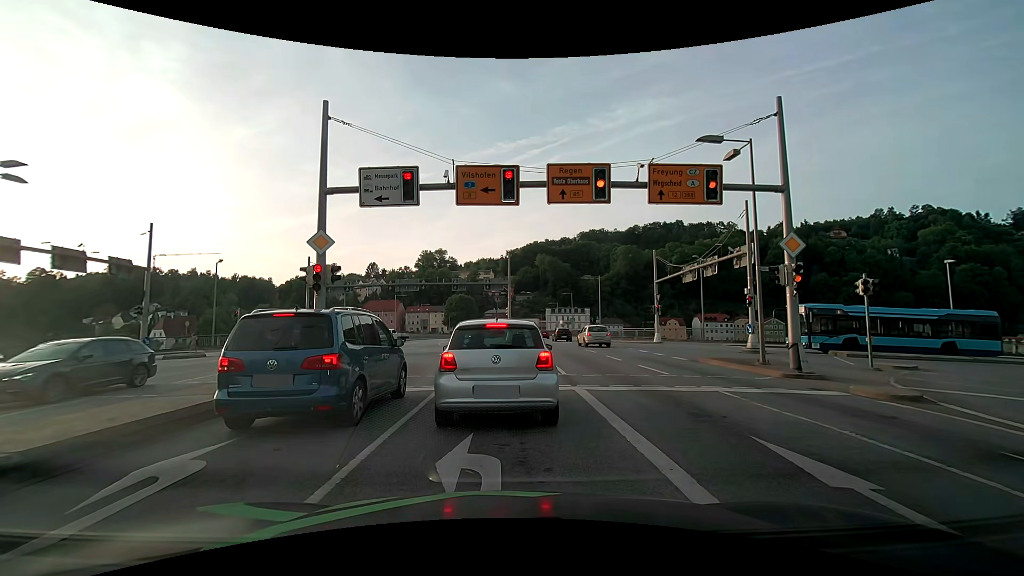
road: primary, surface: asphalt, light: Day
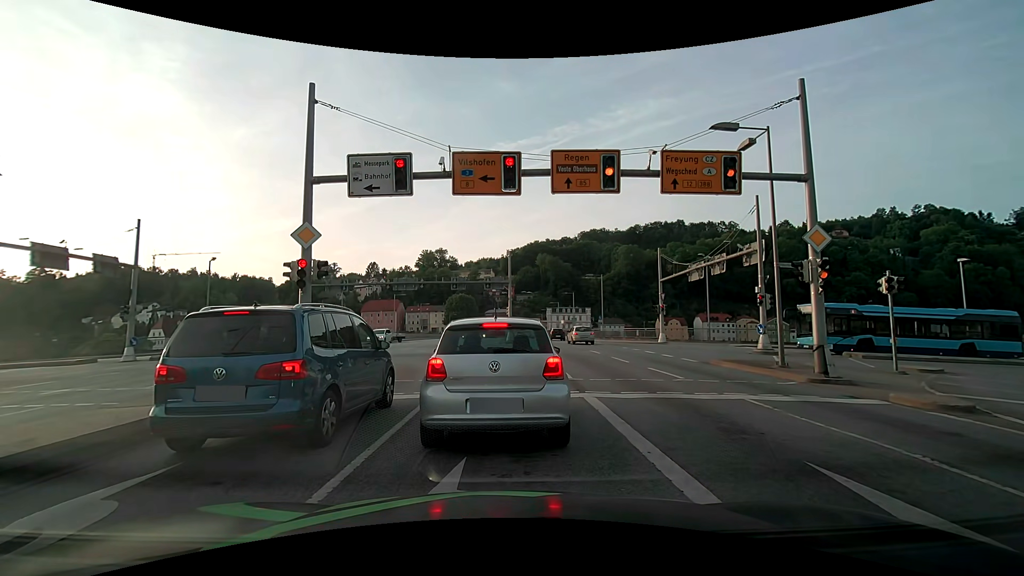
(0.0, +1.1) m; +1°
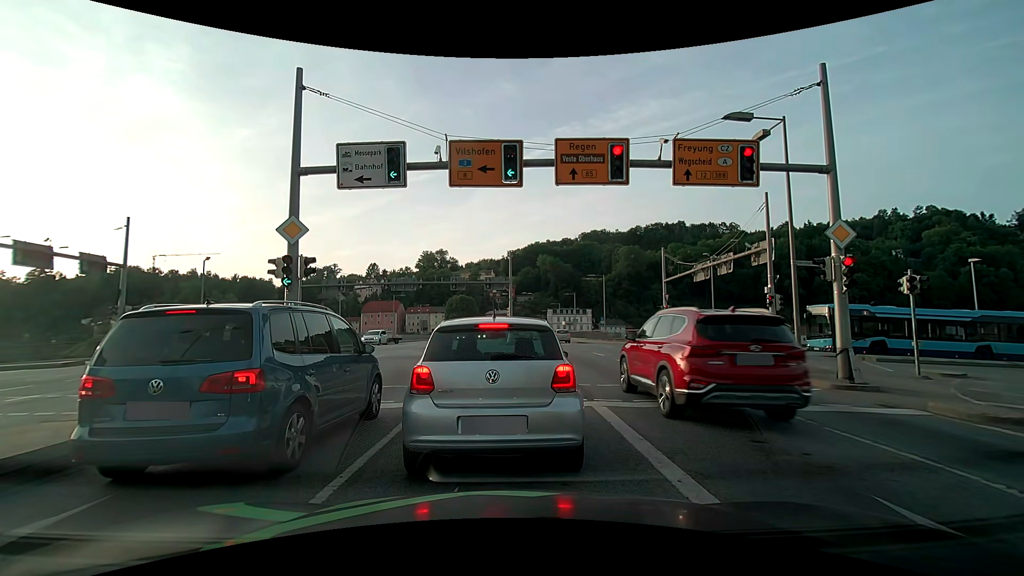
(0.0, +0.8) m; 0°
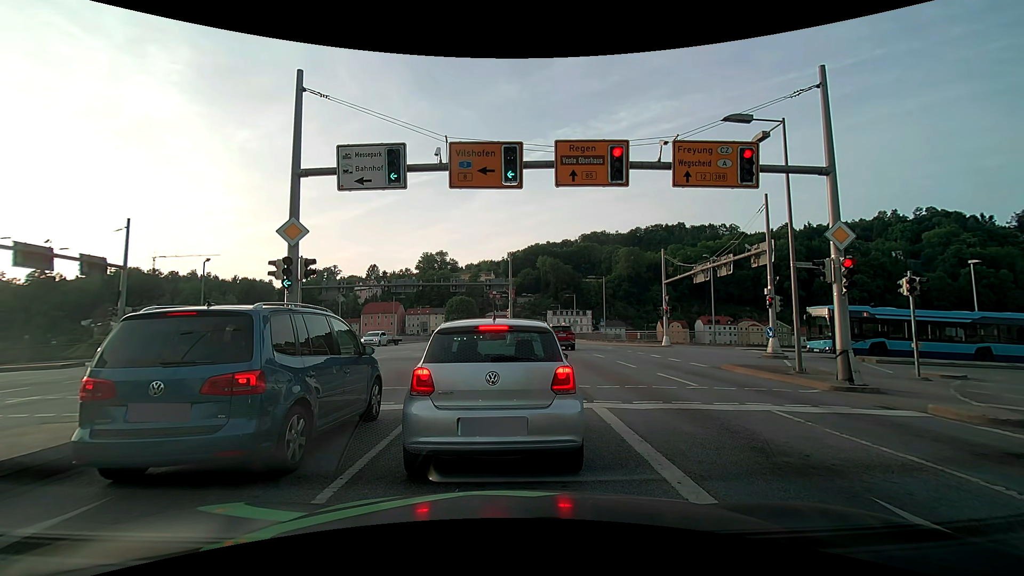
(0.0, +0.1) m; 0°
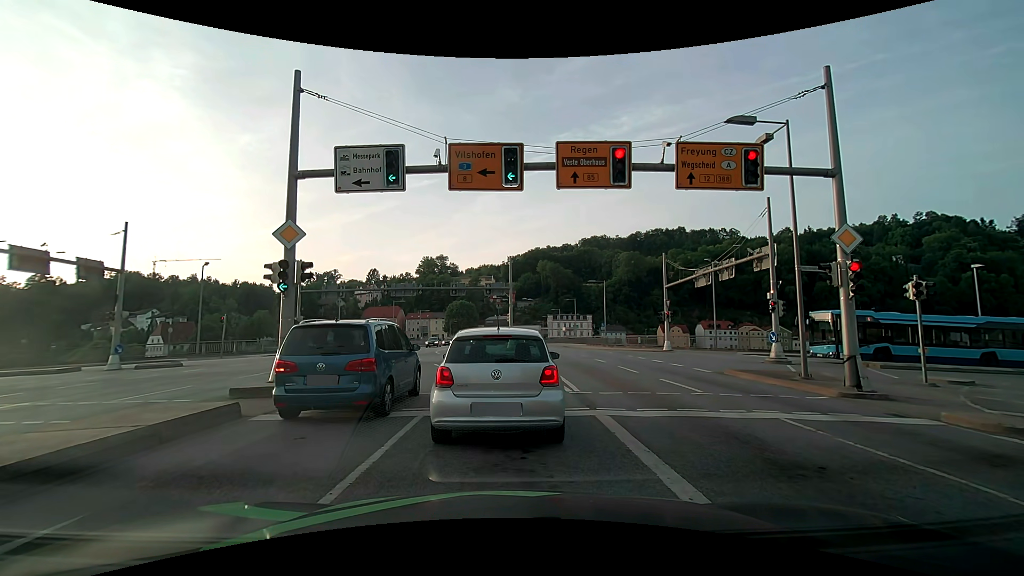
(0.0, +0.4) m; 0°
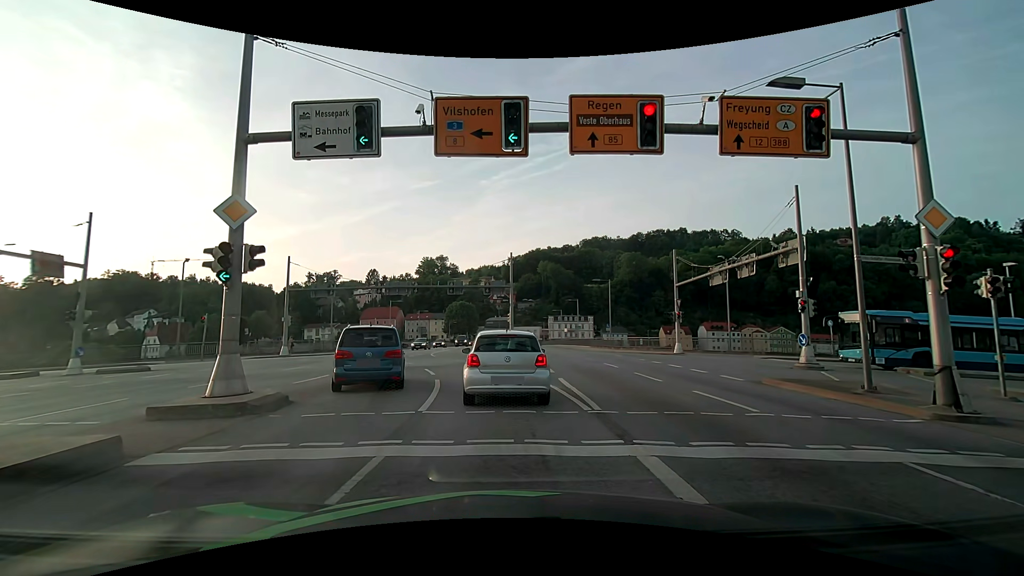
(-0.1, +2.9) m; -2°
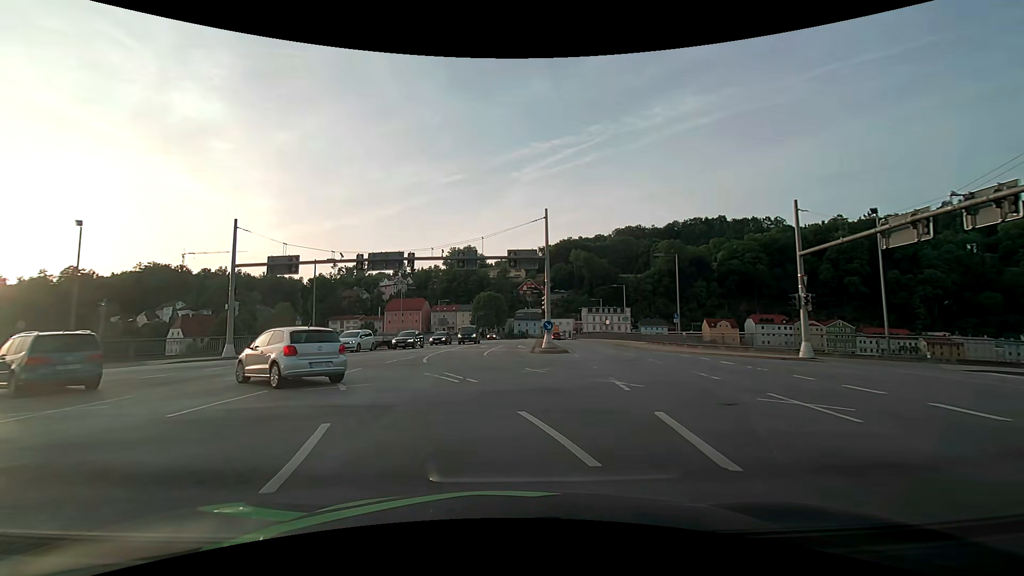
(+0.1, +13.7) m; -2°
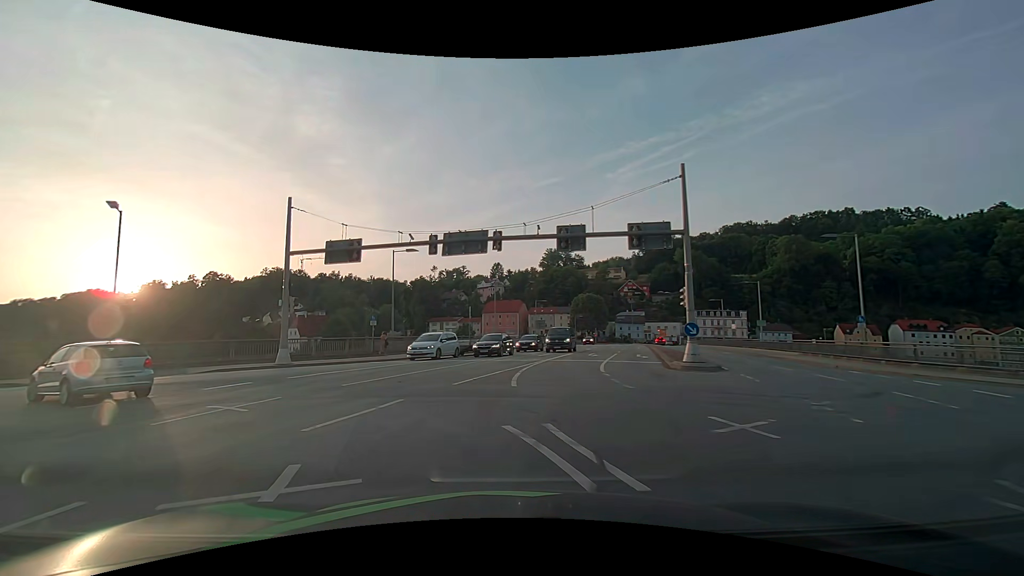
(-0.7, +8.1) m; -11°
(-2, +10) (-9, +16) (-19, +19) (-29, +20) (-39, +22) (-48, +24) (-58, +27) (-68, +29) (-78, +31) (-87, +33) m
